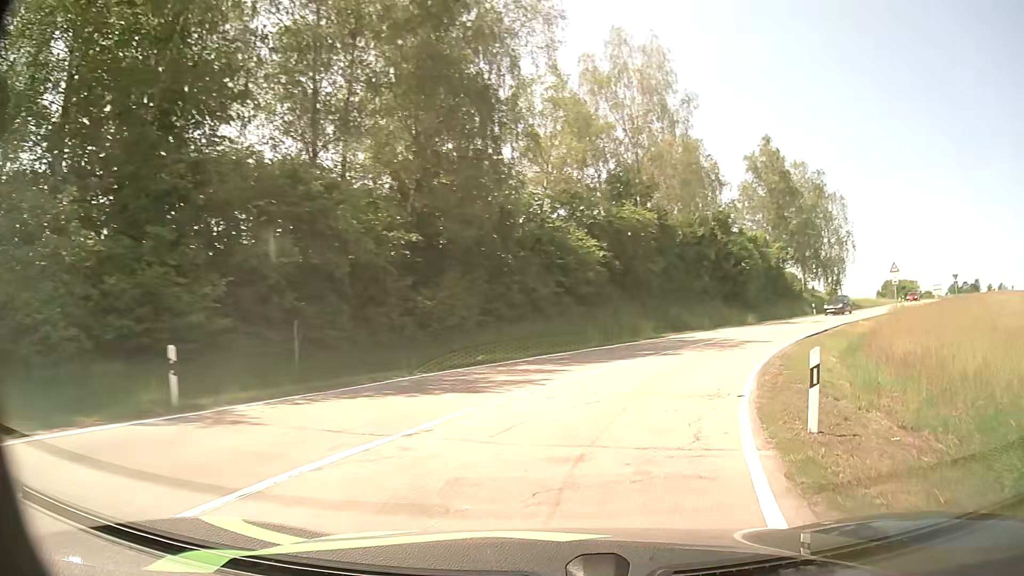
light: Day
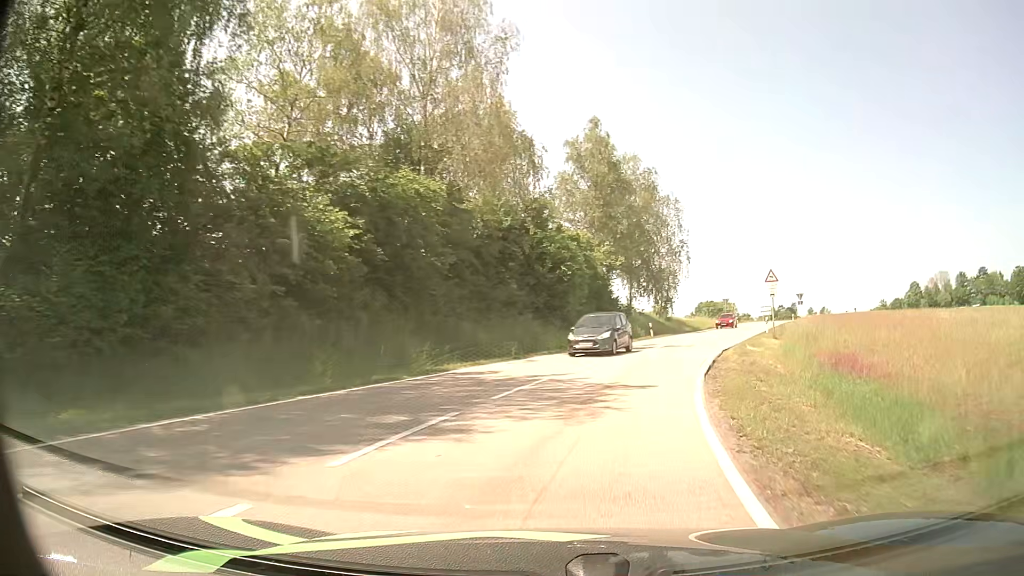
(+2.2, +12.9) m; +17°
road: secondary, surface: asphalt
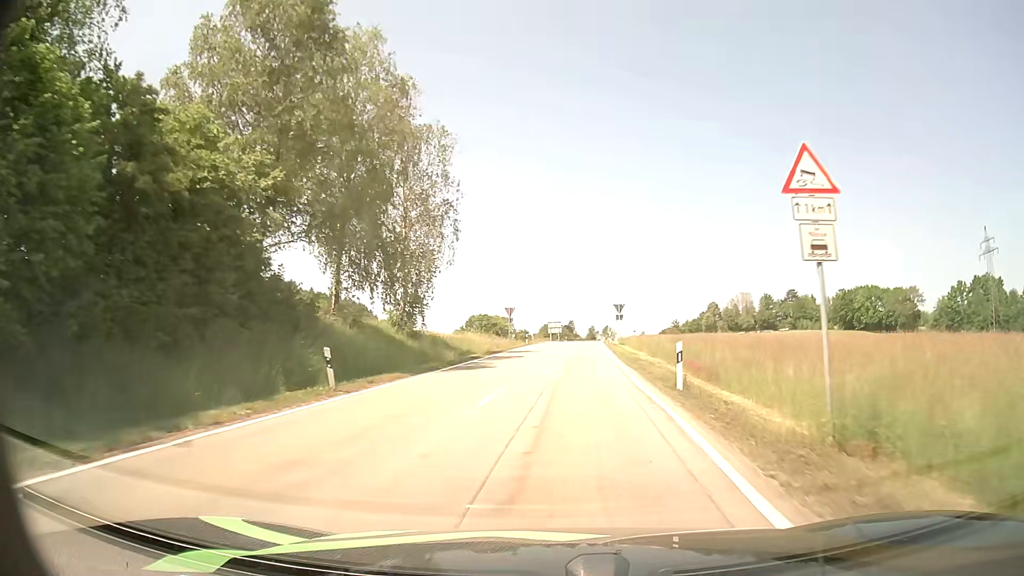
(+6.5, +29.8) m; +20°
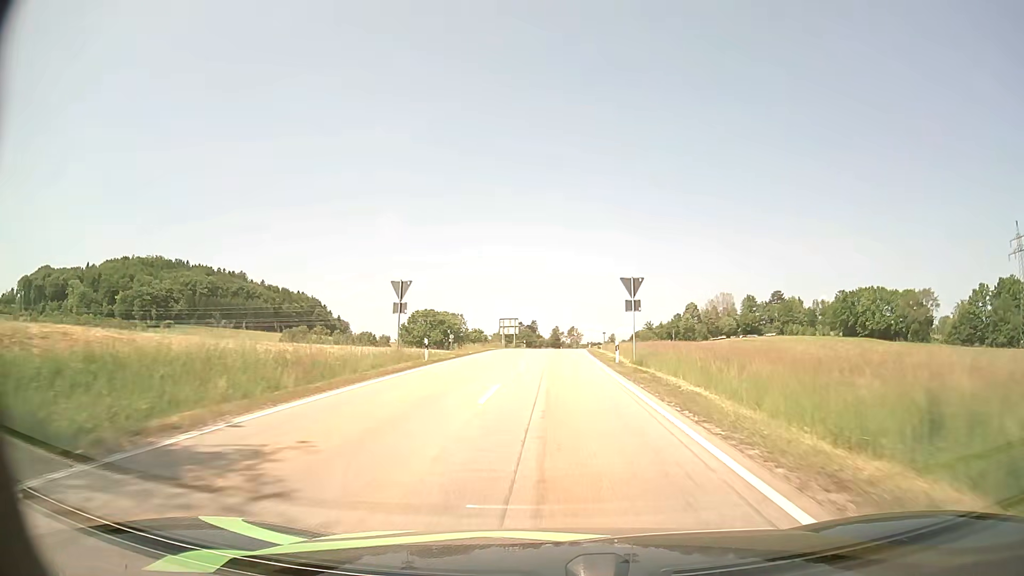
(+1.5, +37.2) m; +3°
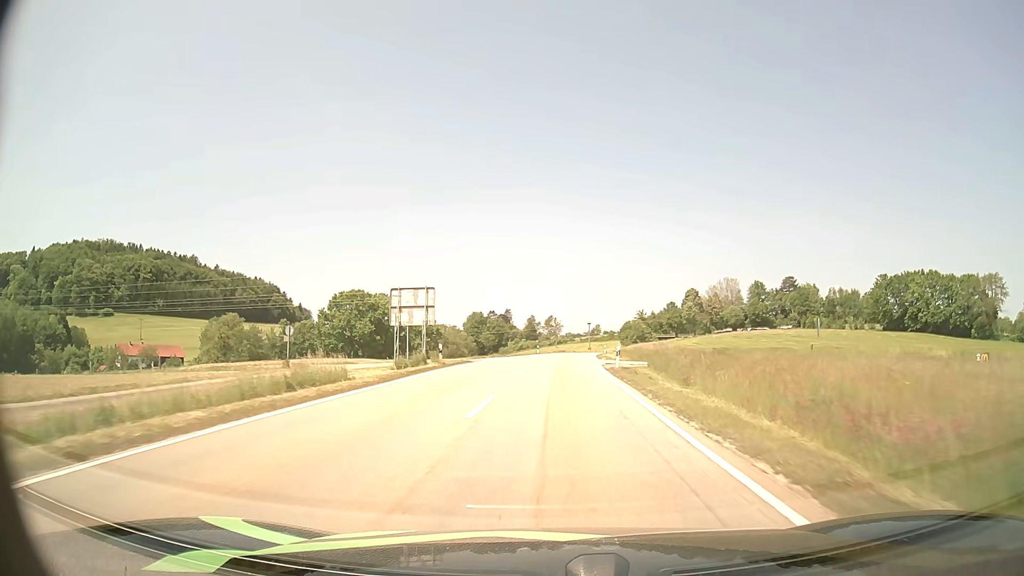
(+0.9, +53.3) m; +2°
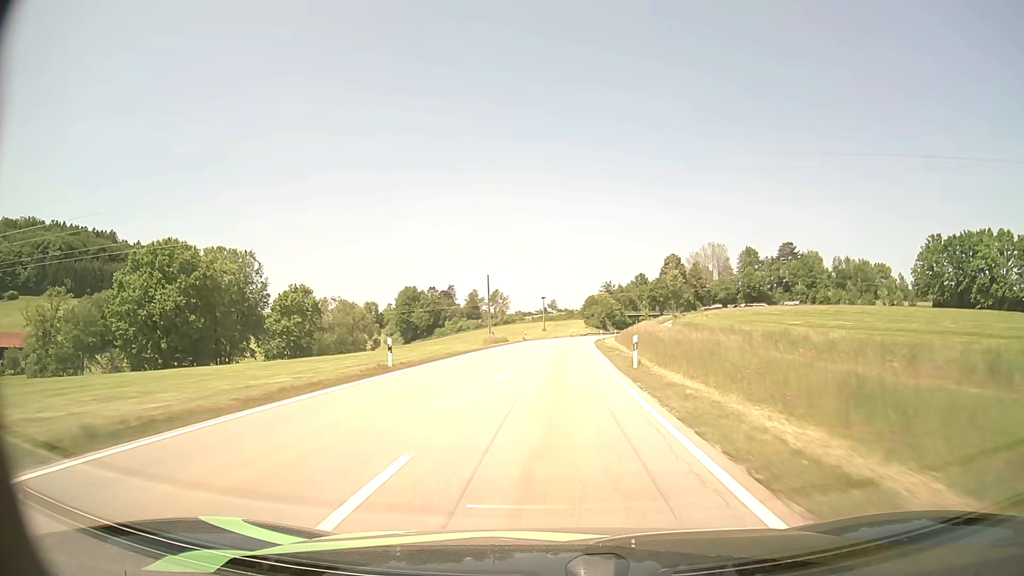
(+2.2, +59.0) m; +4°
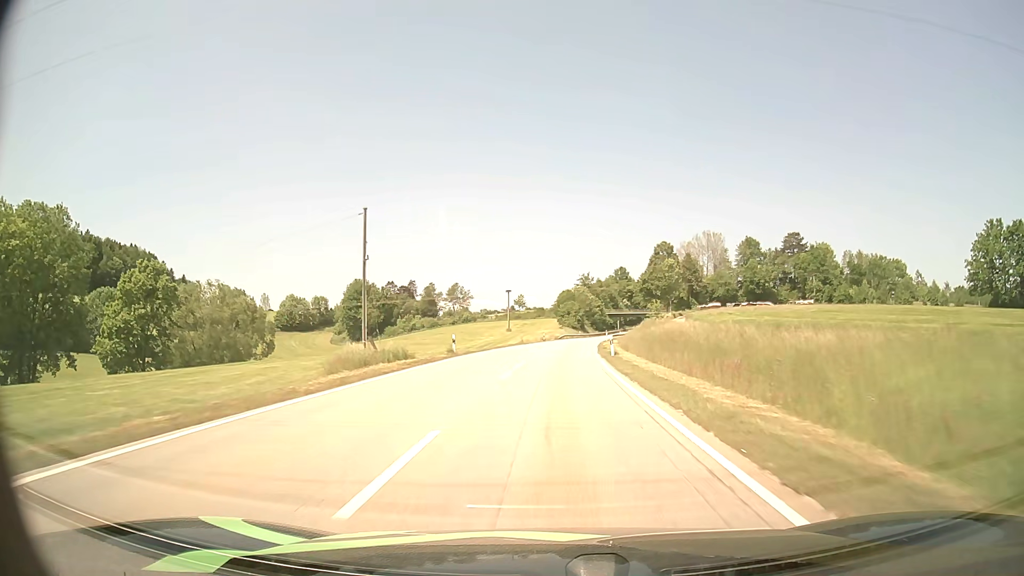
(+0.7, +37.2) m; +2°
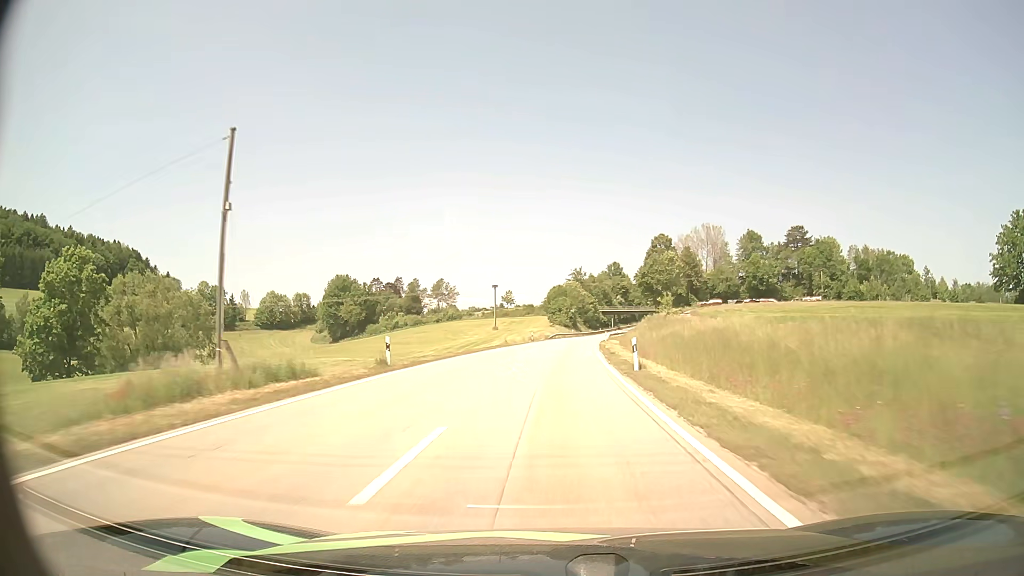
(+0.1, +12.5) m; +1°
(0, +10) (0, +20) (+1, +30) (+1, +40) (+2, +50) (+2, +60) (+3, +70) (+4, +80) (+5, +90) (+7, +100) m
